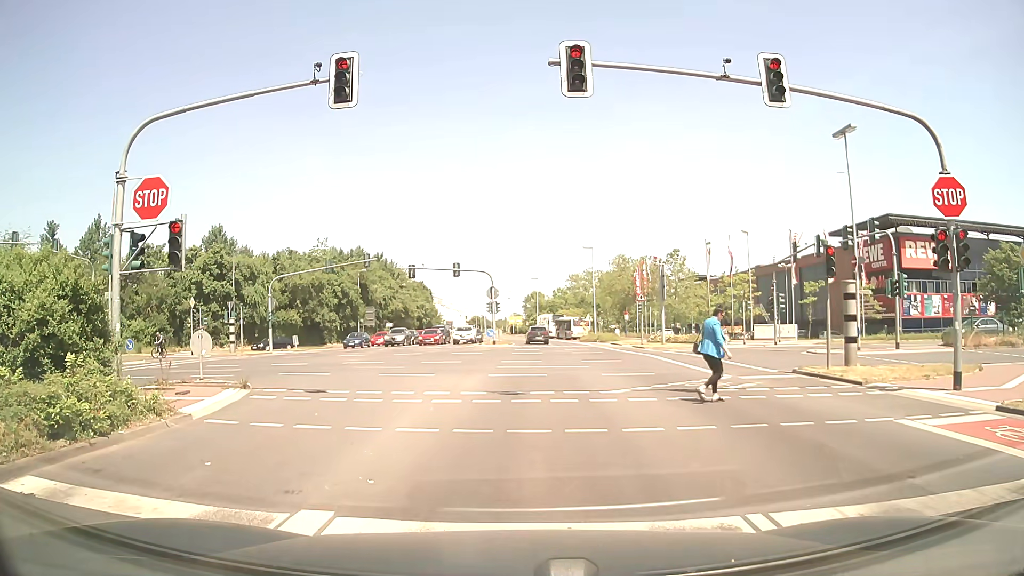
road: secondary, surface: asphalt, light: Day
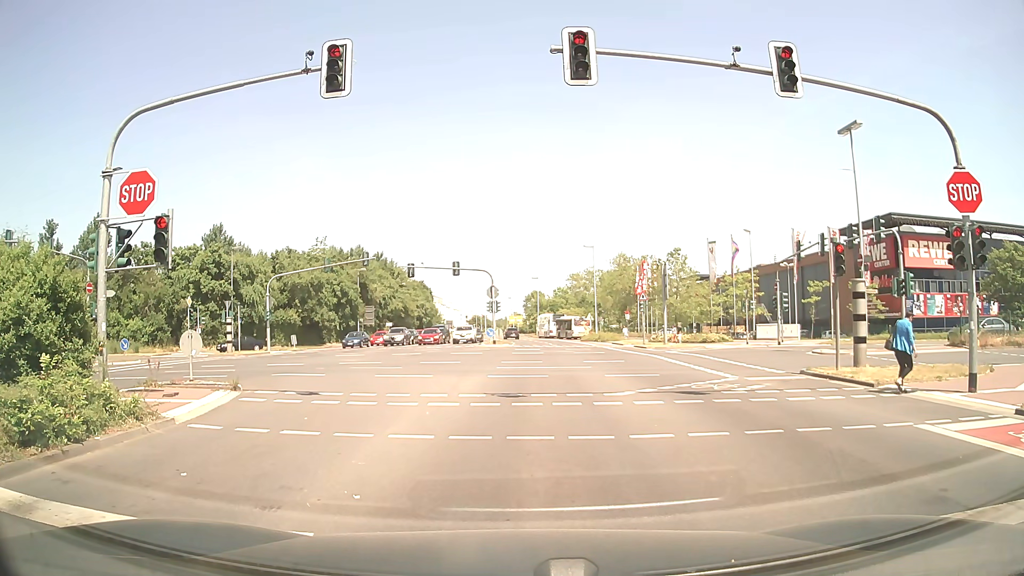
(0.0, +0.6) m; 0°
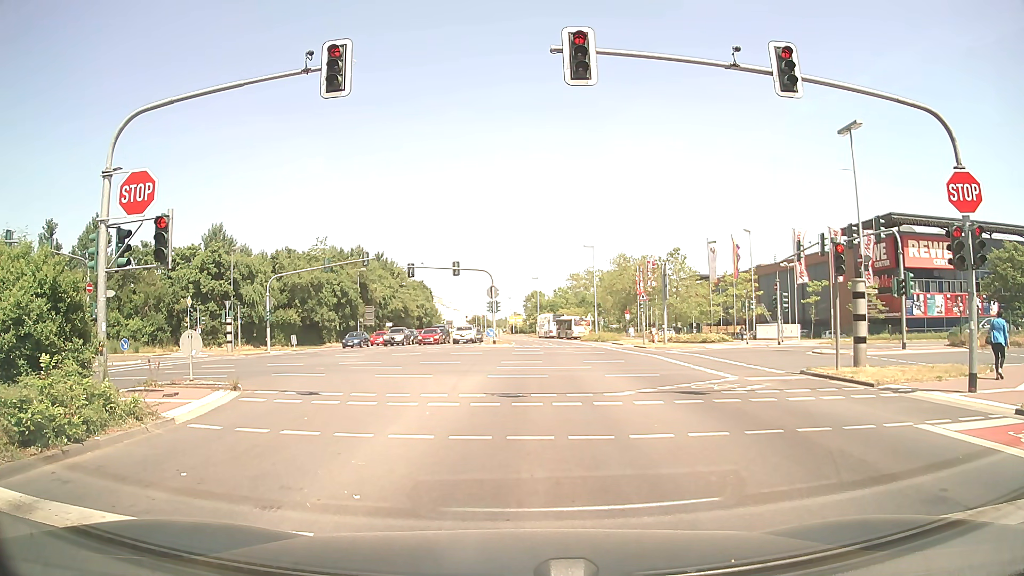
(0.0, 0.0) m; 0°
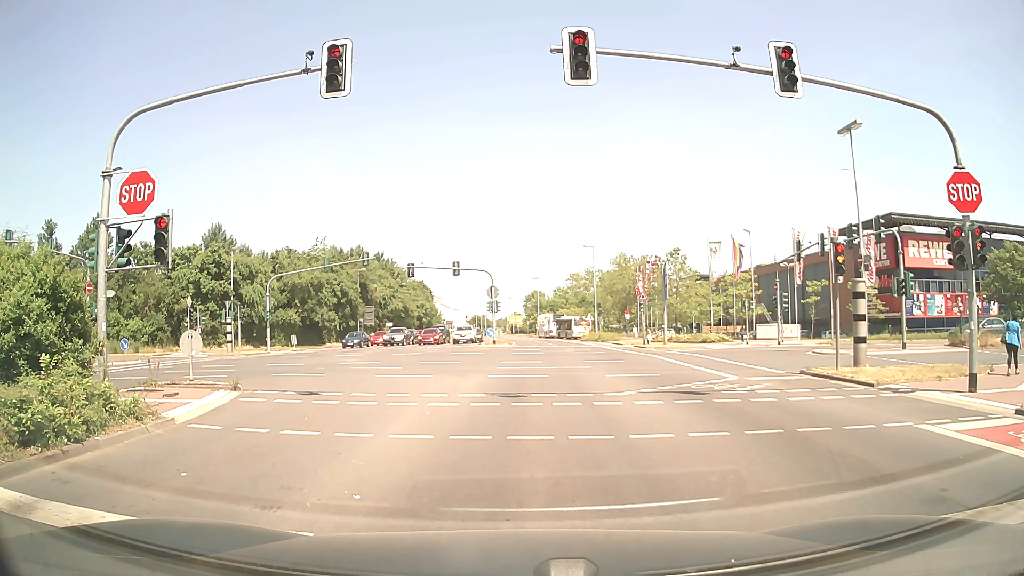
(0.0, 0.0) m; 0°
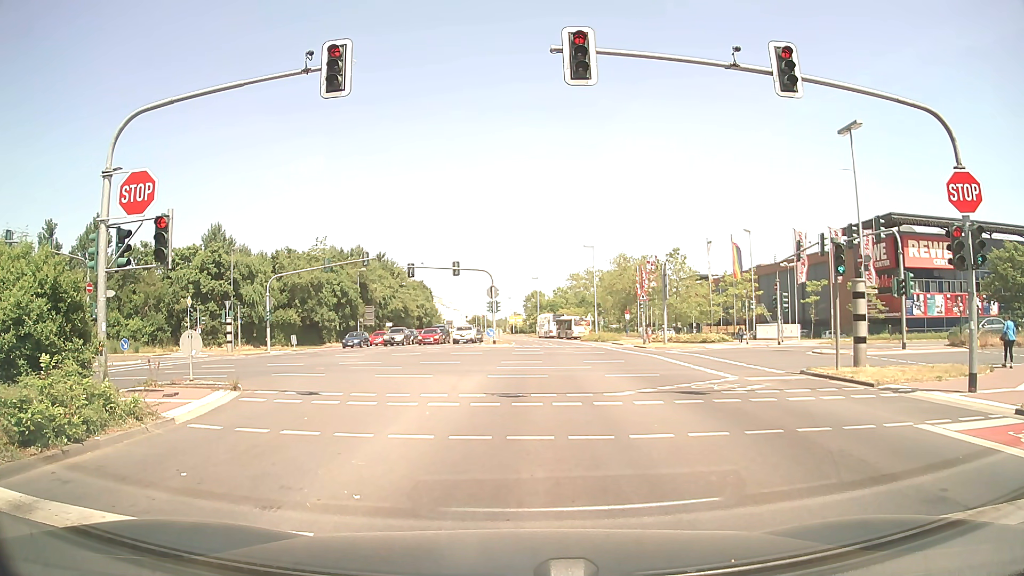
(0.0, 0.0) m; 0°
